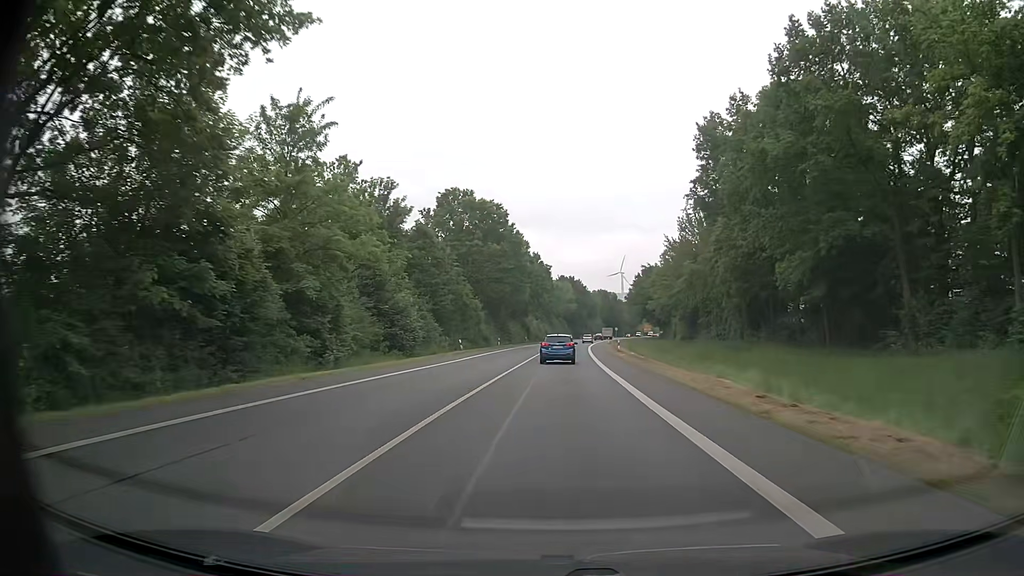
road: primary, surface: asphalt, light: Day
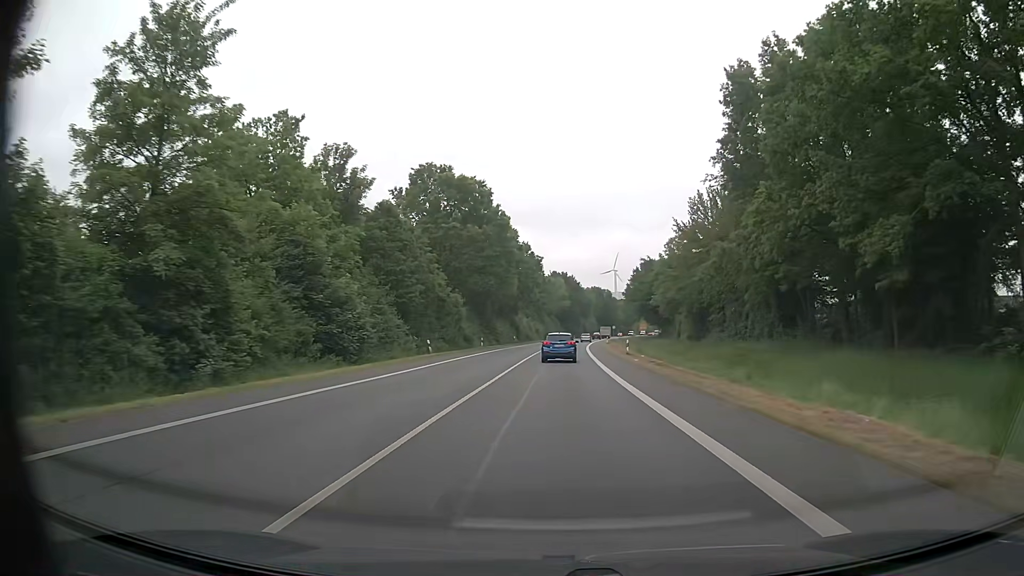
(+0.1, +11.2) m; +1°
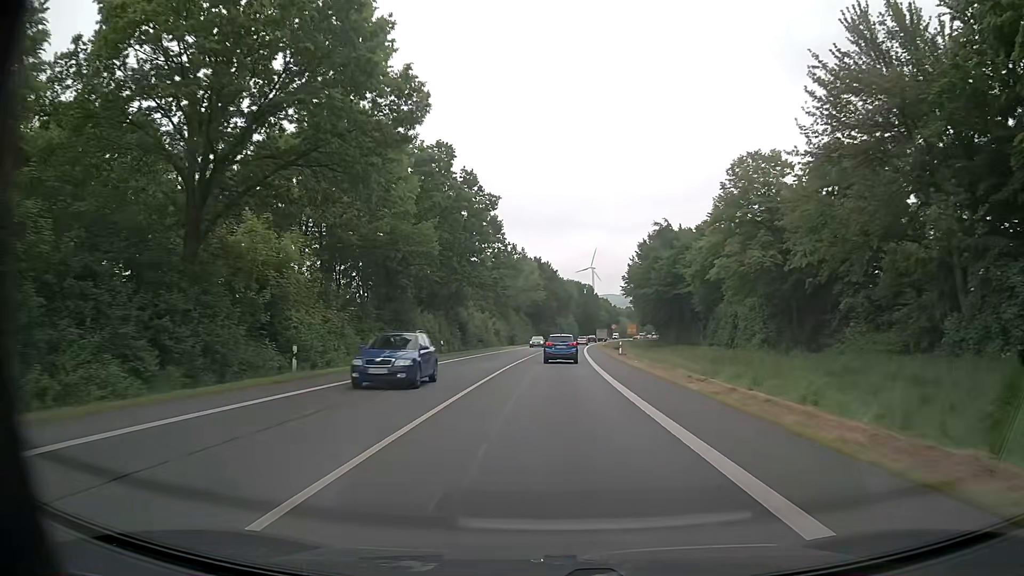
(+1.0, +45.1) m; +2°
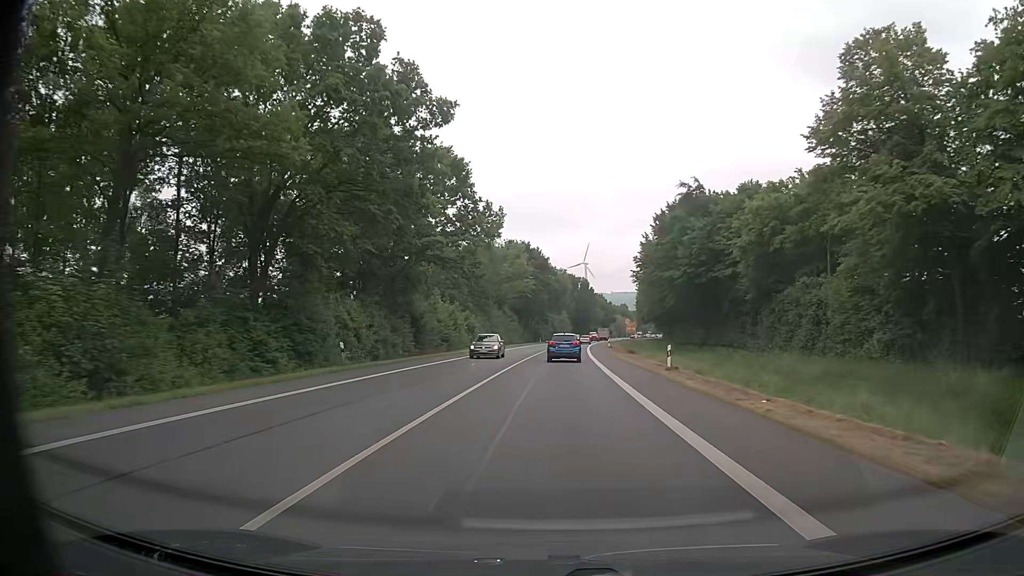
(+0.1, +22.5) m; +1°
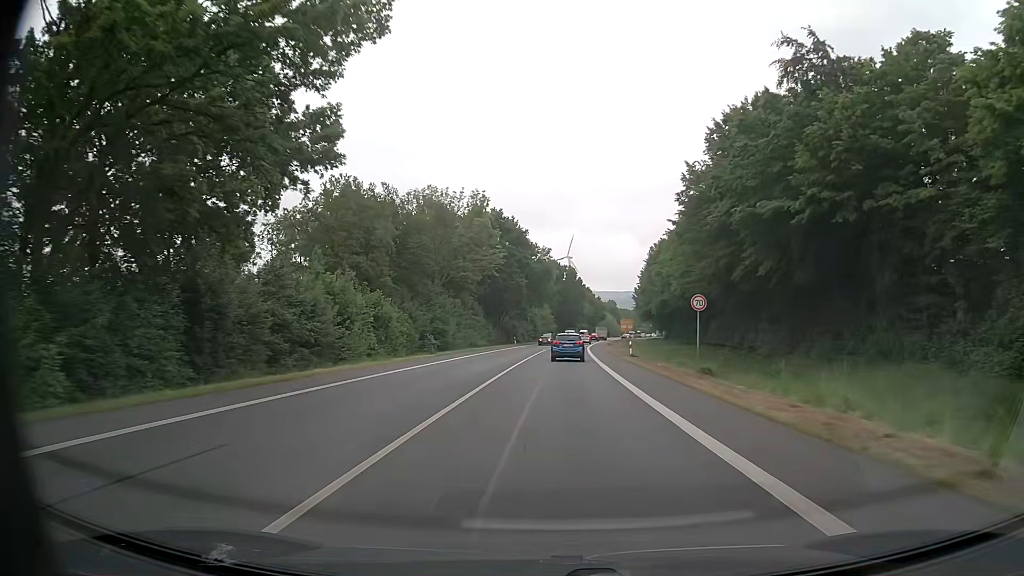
(+0.3, +33.8) m; +1°
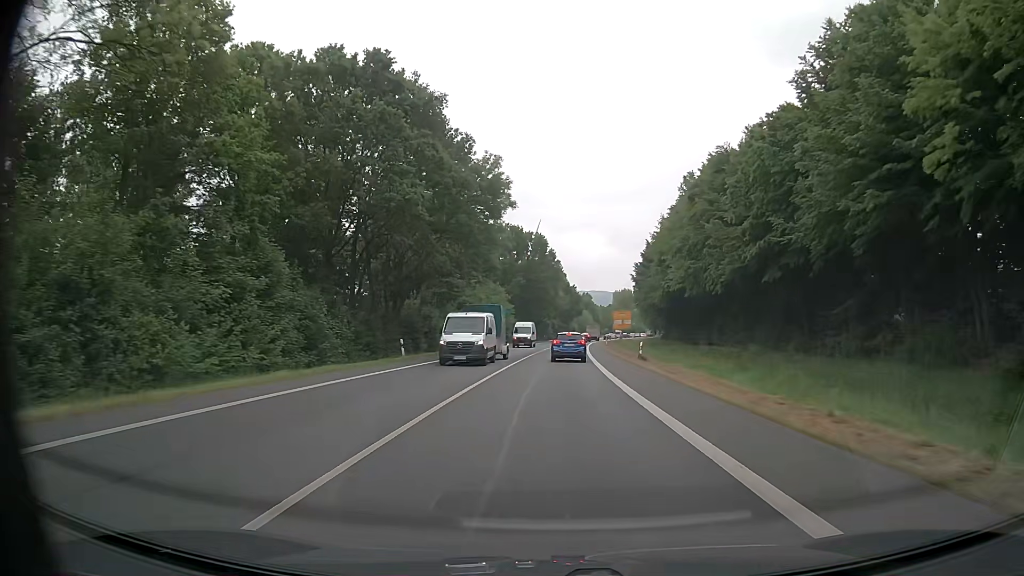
(+1.6, +56.4) m; +3°
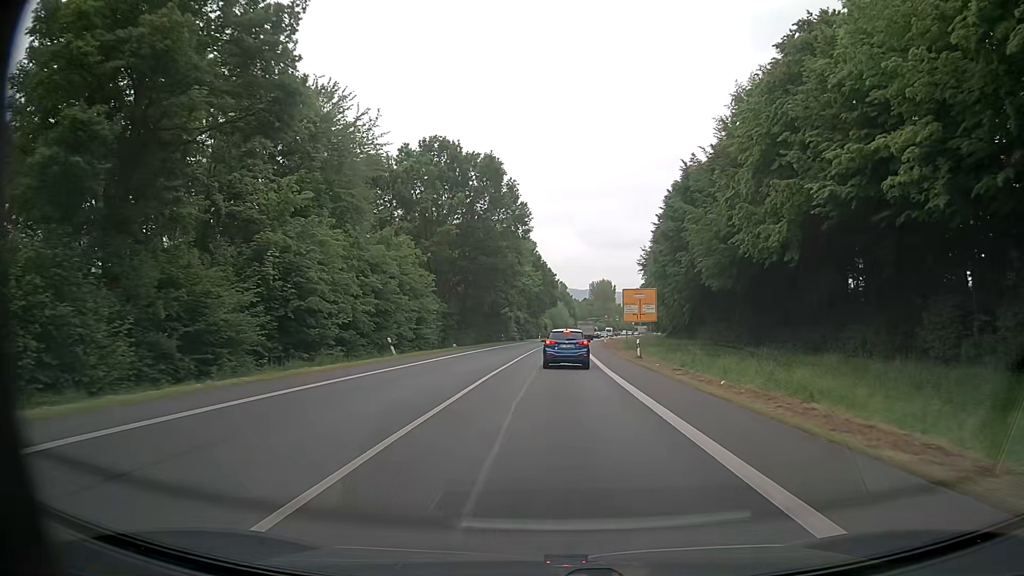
(+1.2, +51.3) m; +2°
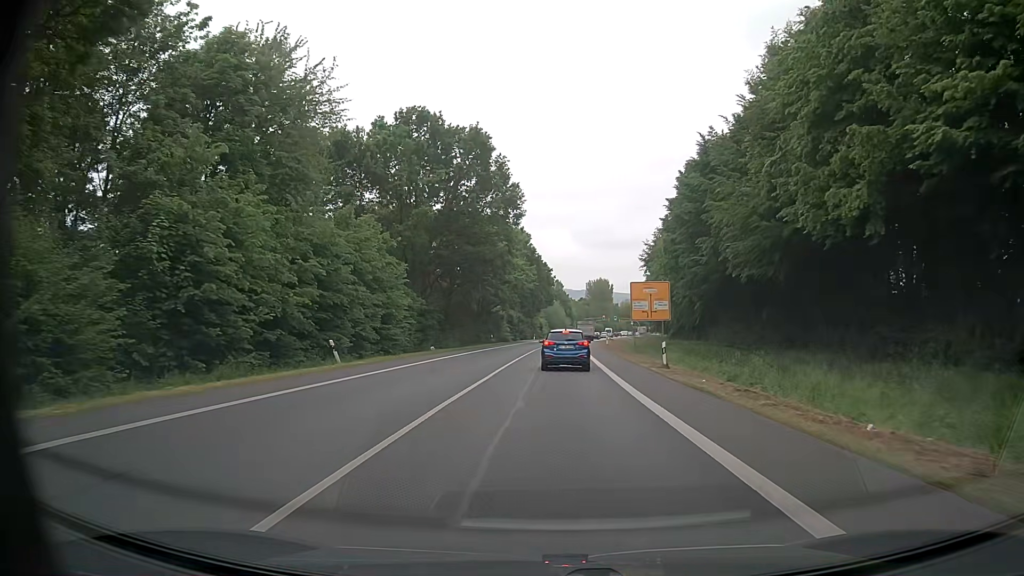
(+0.1, +9.1) m; +1°
(0, +10) (0, +20) (0, +30) (+1, +40) (+1, +50) (+1, +60) (+2, +70) (+2, +80) (+3, +90) (+4, +100) m
